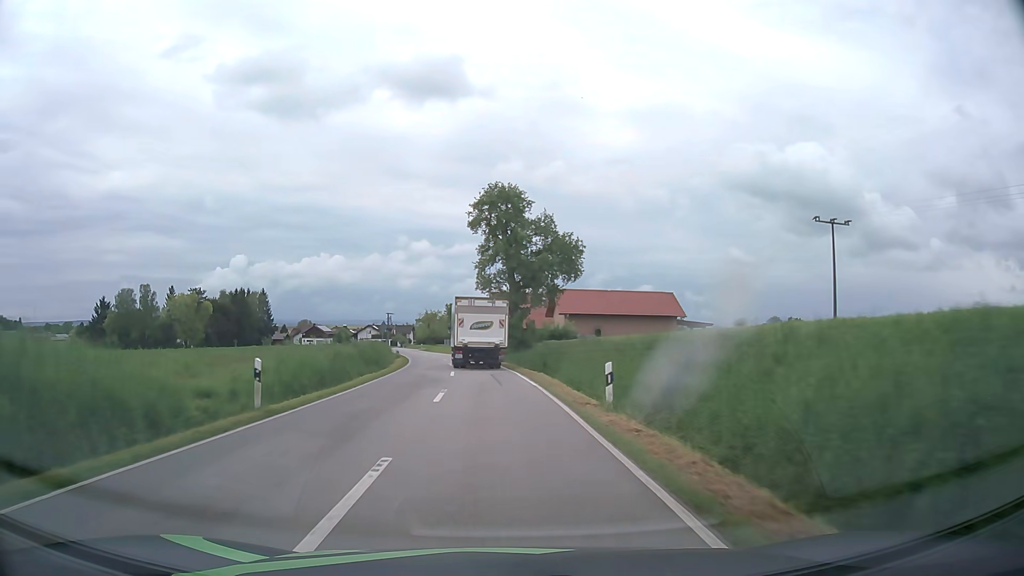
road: tertiary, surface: asphalt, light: Day
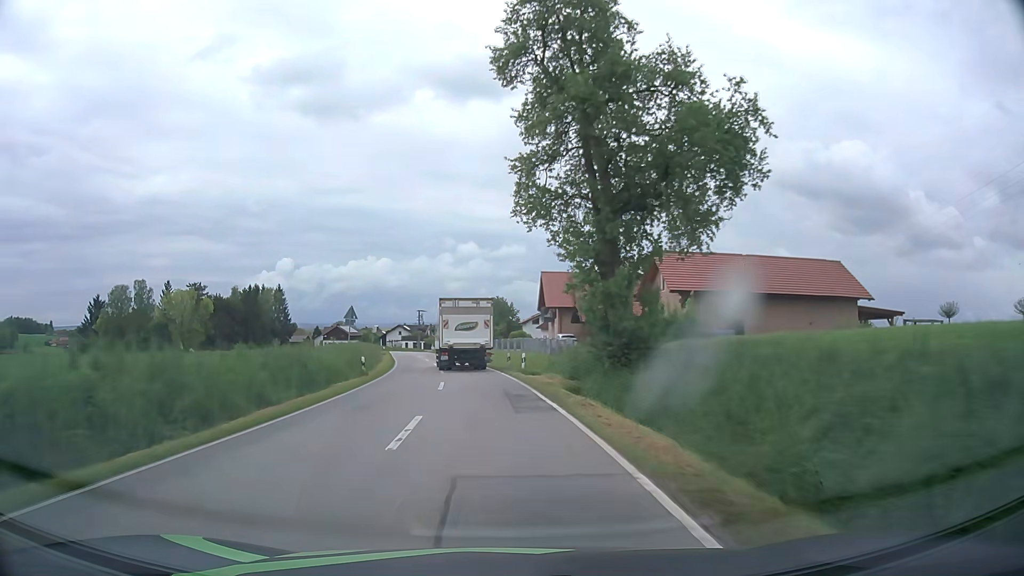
(-0.9, +31.1) m; -4°
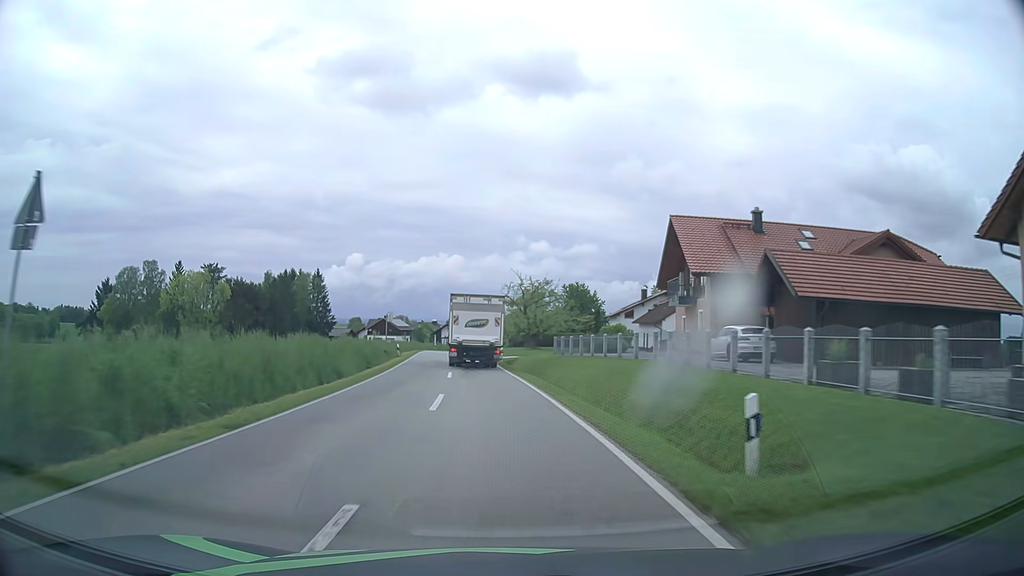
(-1.5, +30.9) m; -6°
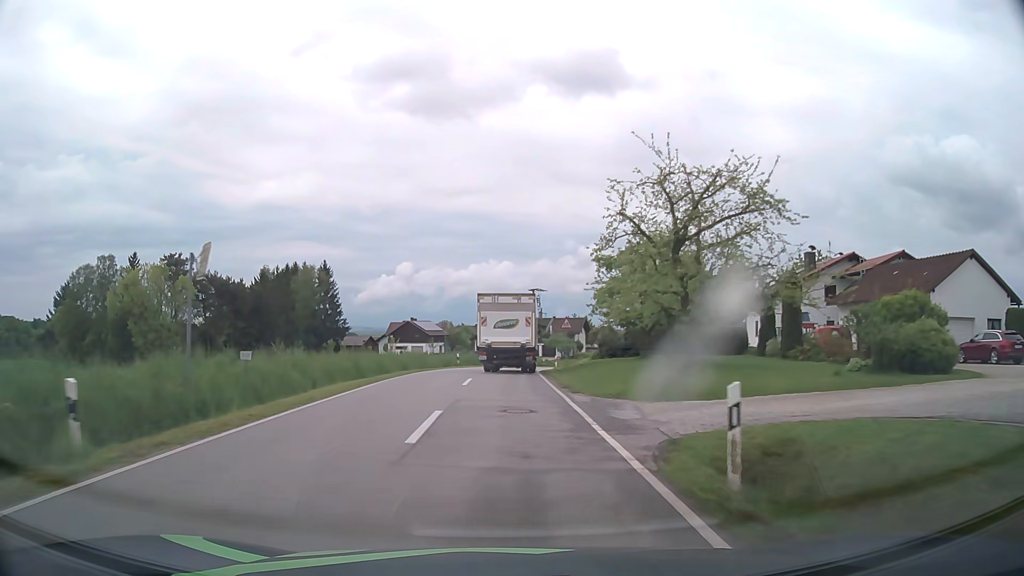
(-1.9, +40.2) m; -4°
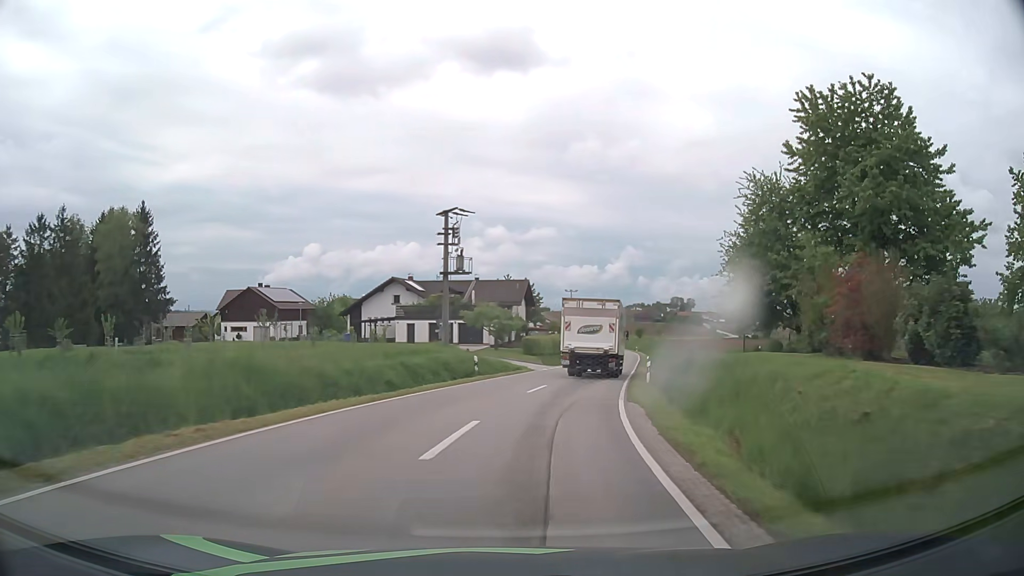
(+1.2, +48.2) m; +7°
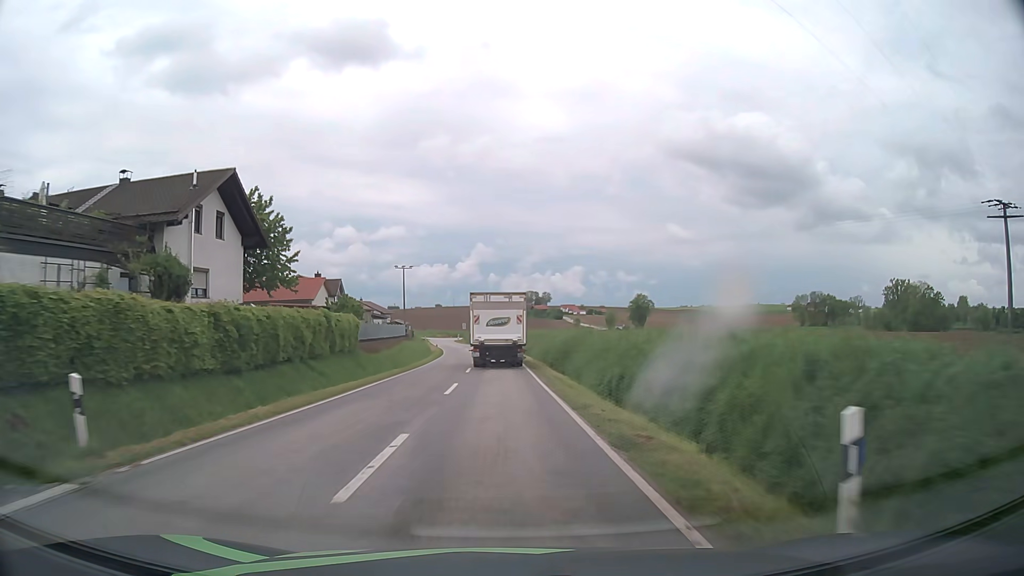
(+8.2, +48.7) m; +13°
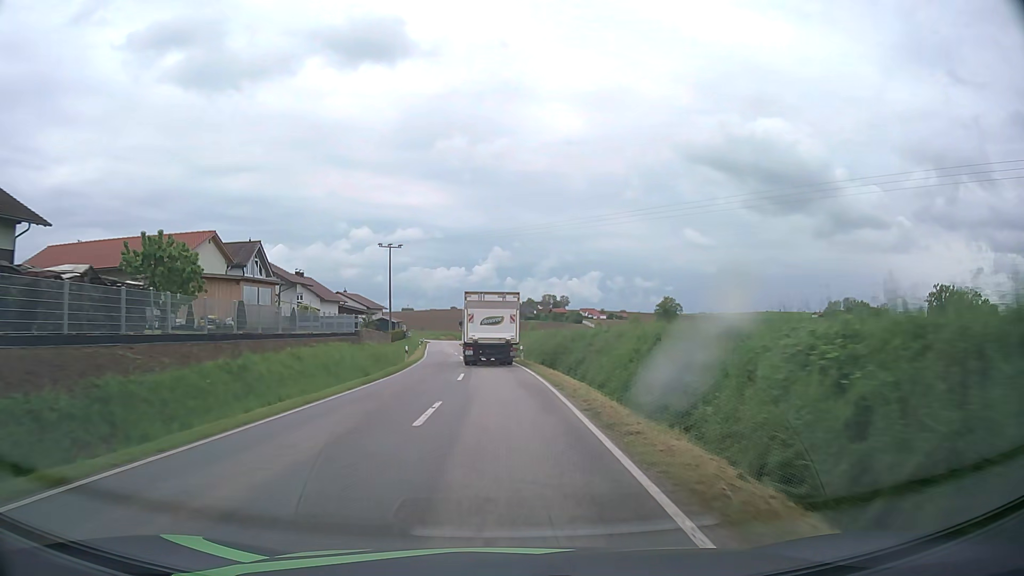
(-0.3, +30.4) m; -1°
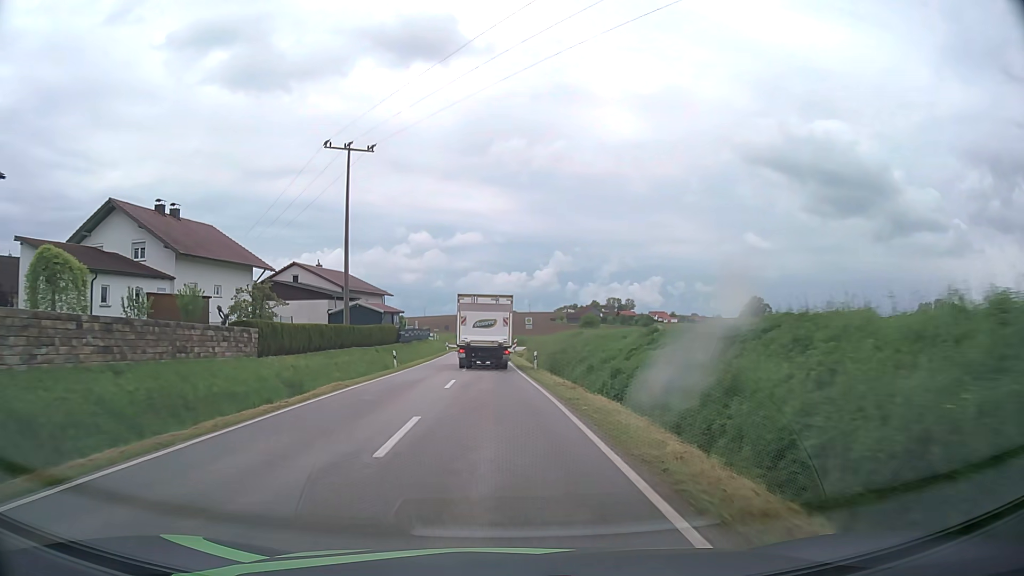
(-2.0, +50.9) m; -5°
(0, +10) (0, +20) (-1, +30) (-1, +40) (-1, +50) (-2, +60) (-2, +70) (-1, +80) (0, +90) (+3, +100) m
